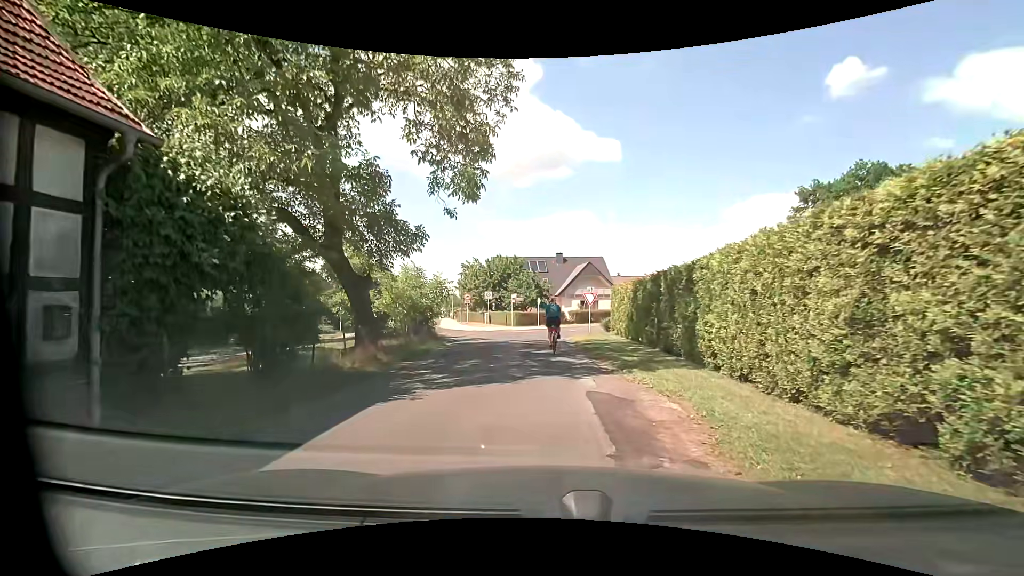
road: unclassified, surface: asphalt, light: Day
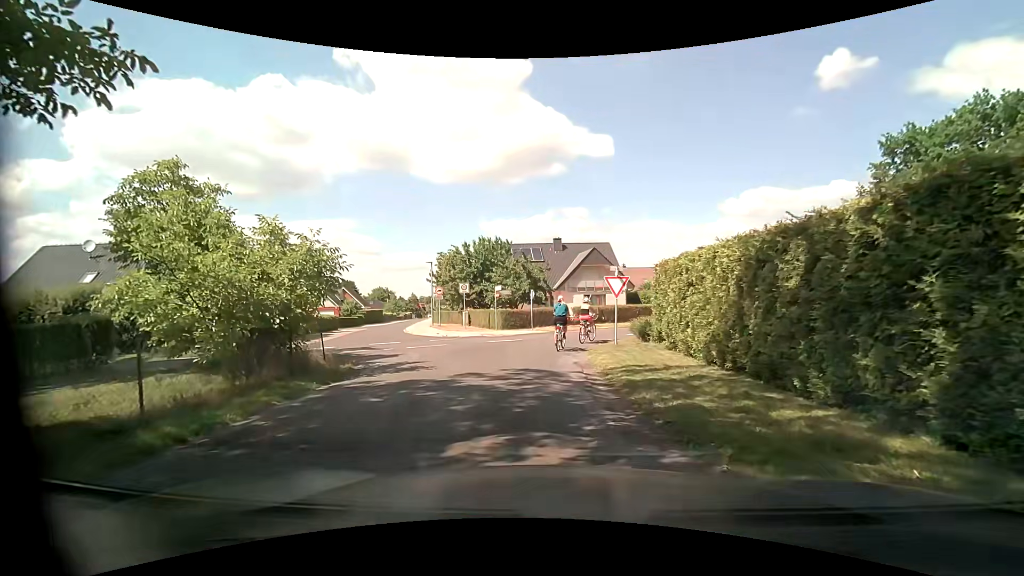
(+0.1, +11.5) m; 0°
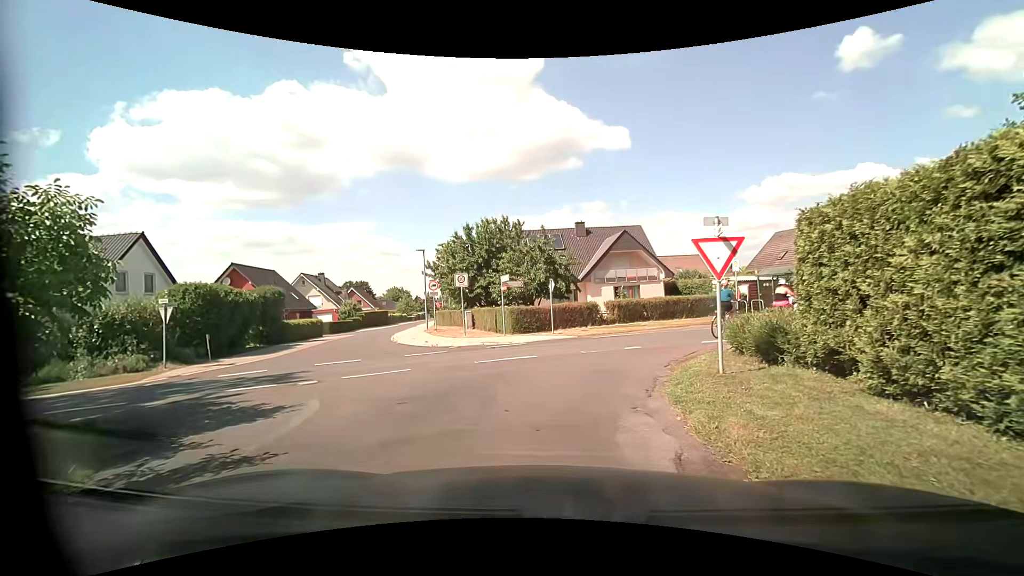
(+0.1, +8.0) m; 0°
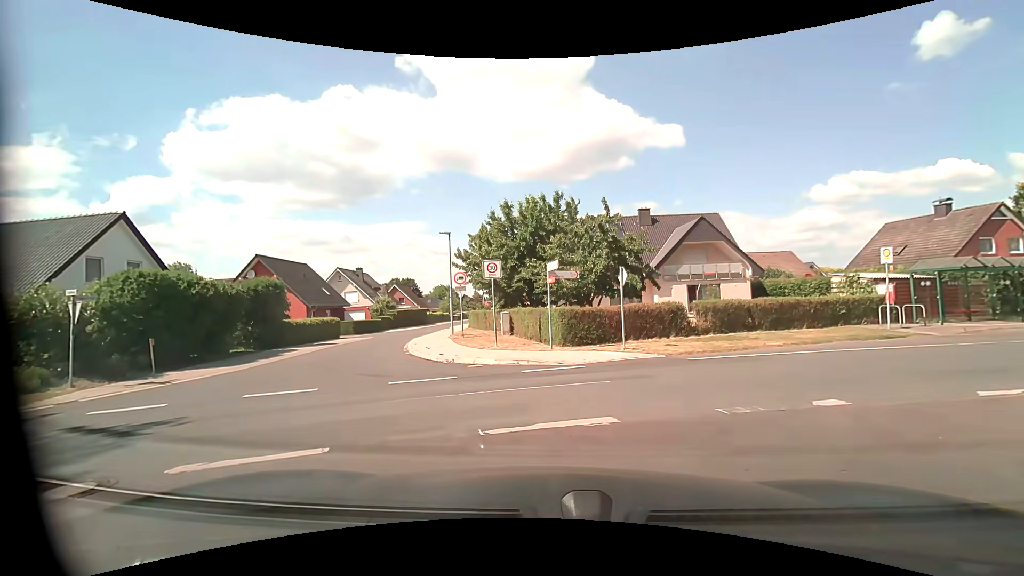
(-0.5, +7.0) m; -6°
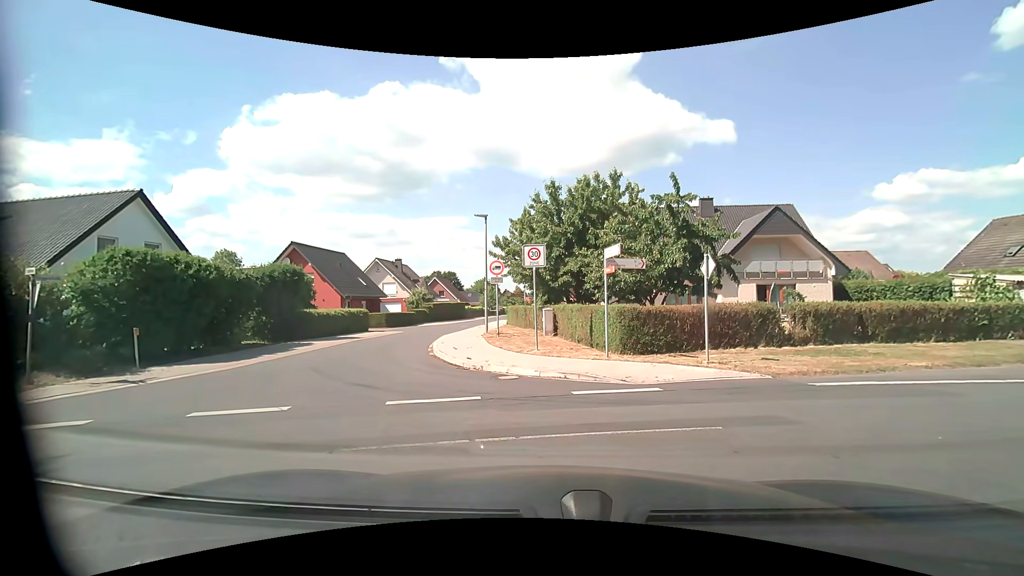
(-0.2, +3.1) m; -5°
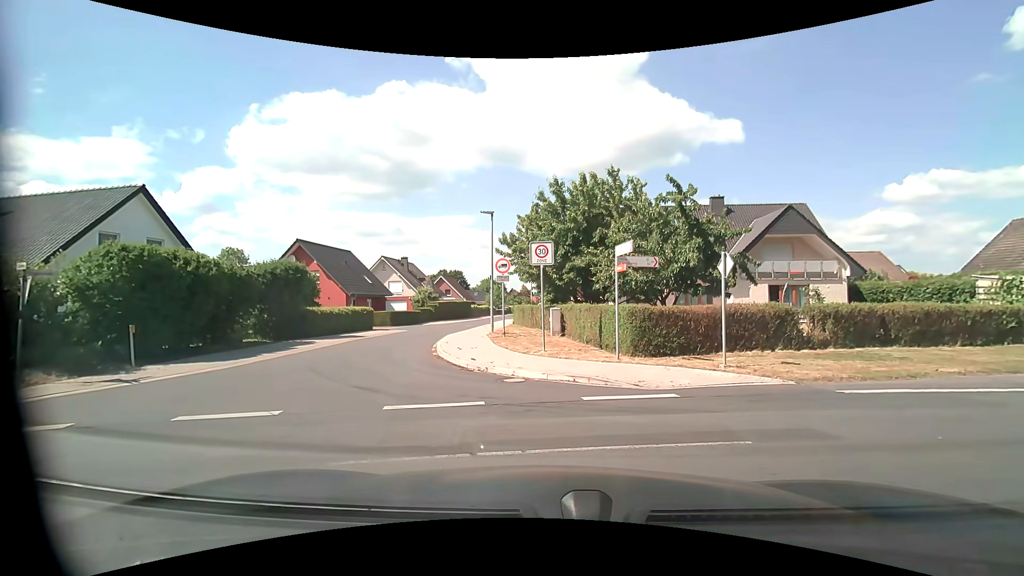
(0.0, +0.5) m; 0°
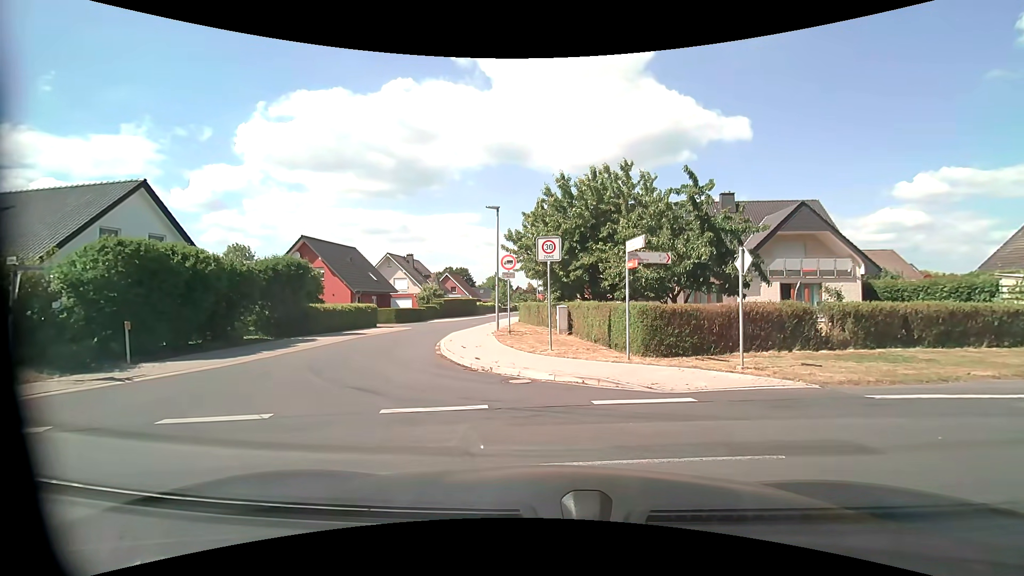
(0.0, +0.5) m; 0°
